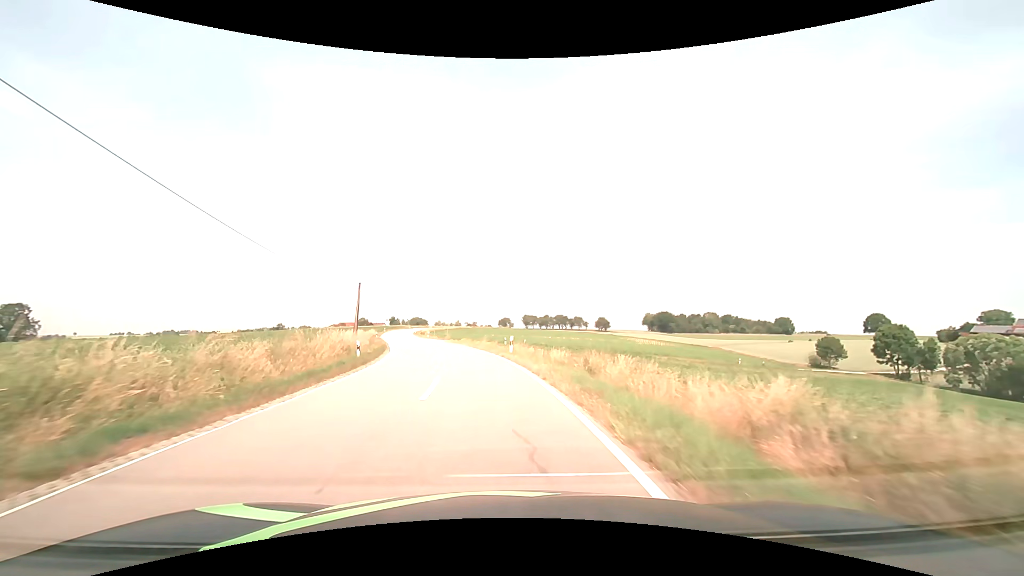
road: tertiary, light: Day
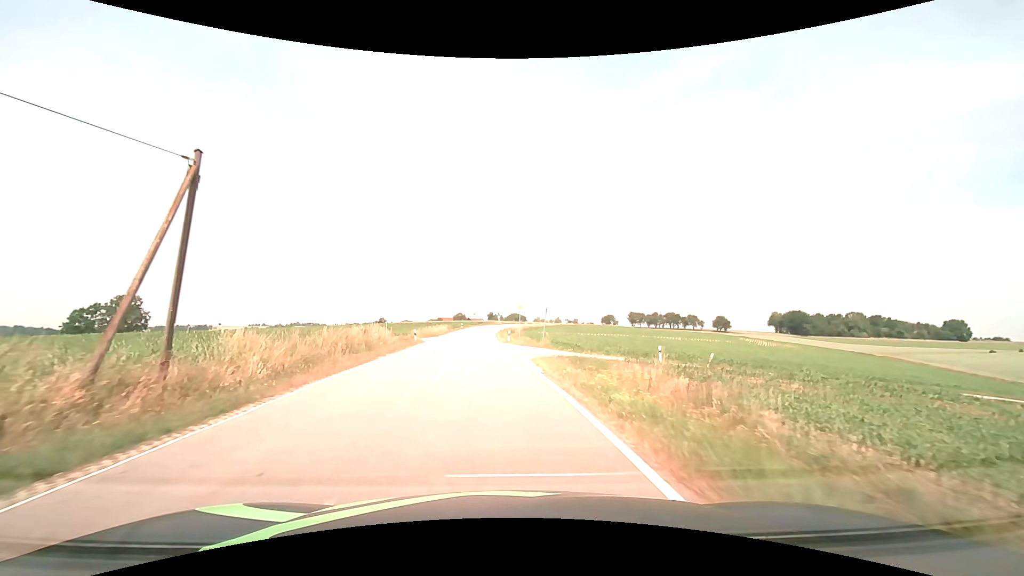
(-3.5, +33.6) m; -12°
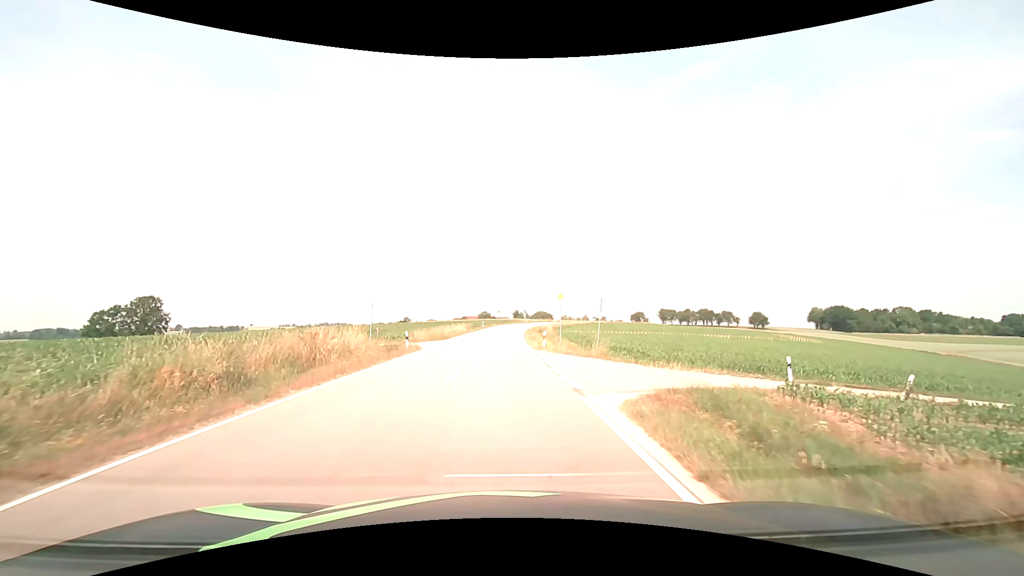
(-0.4, +12.1) m; -3°
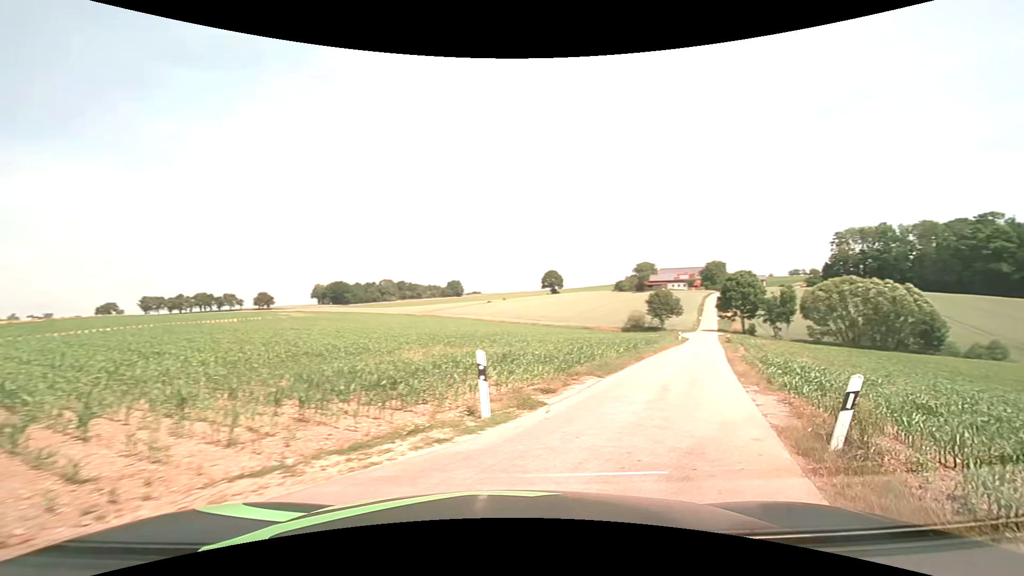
(+4.5, +17.0) m; +51°
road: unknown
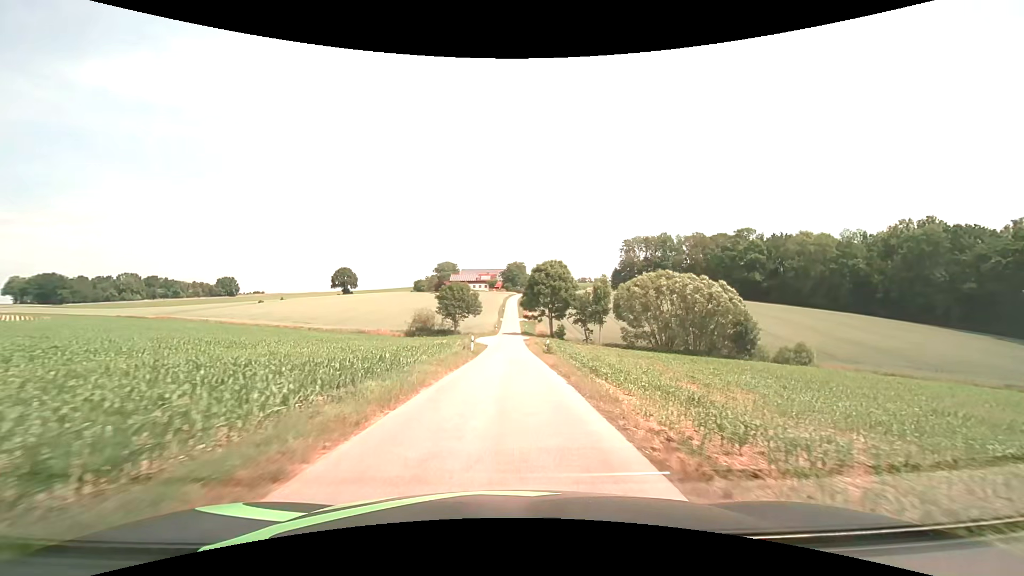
(+9.0, +24.3) m; +24°
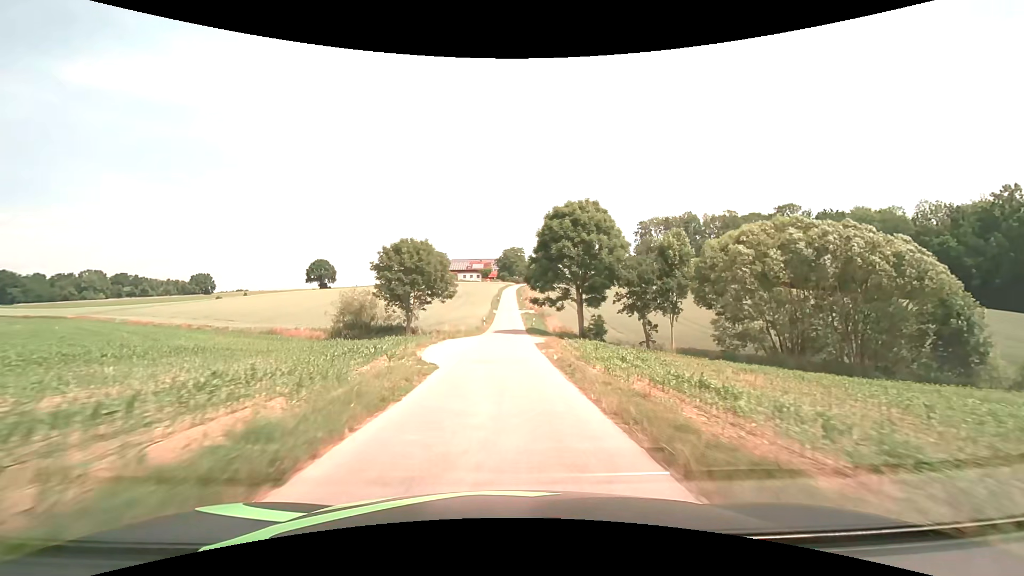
(+0.2, +33.2) m; 0°
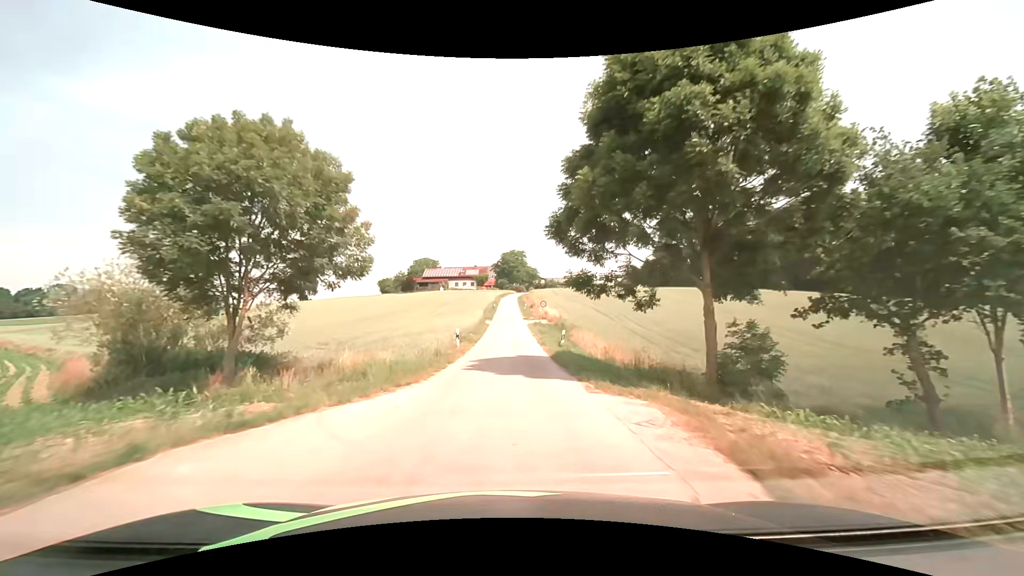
(0.0, +26.1) m; 0°
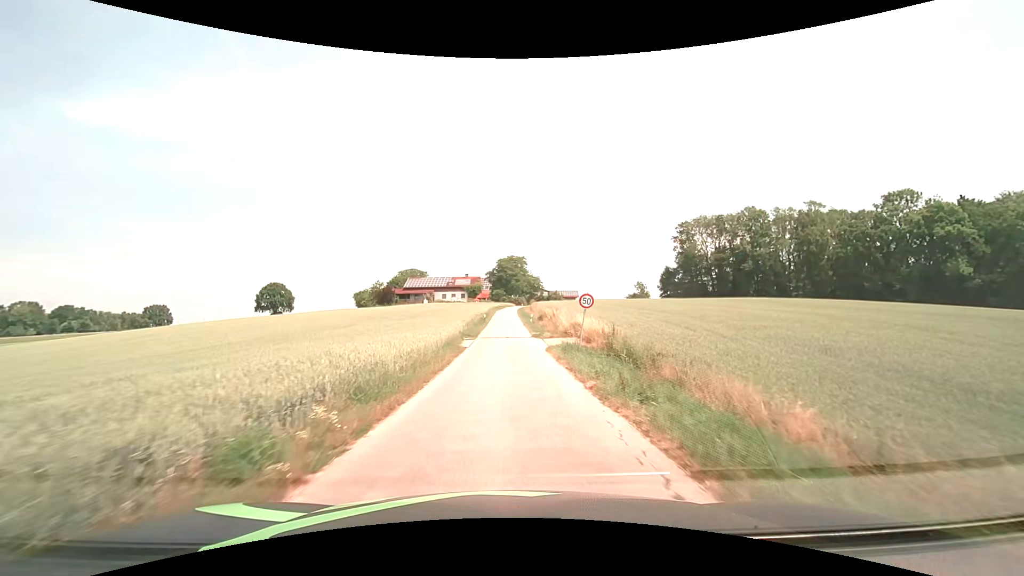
(0.0, +24.9) m; 0°
(0, +10) (0, +20) (0, +30) (0, +40) (0, +50) (0, +60) (0, +70) (0, +80) (0, +90) (+1, +100) m
